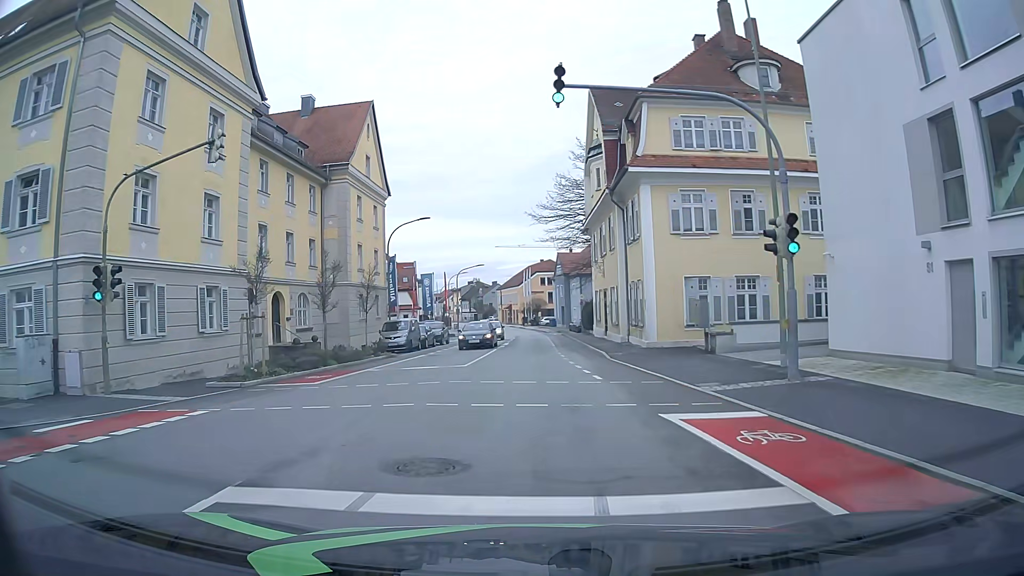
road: tertiary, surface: asphalt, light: Day
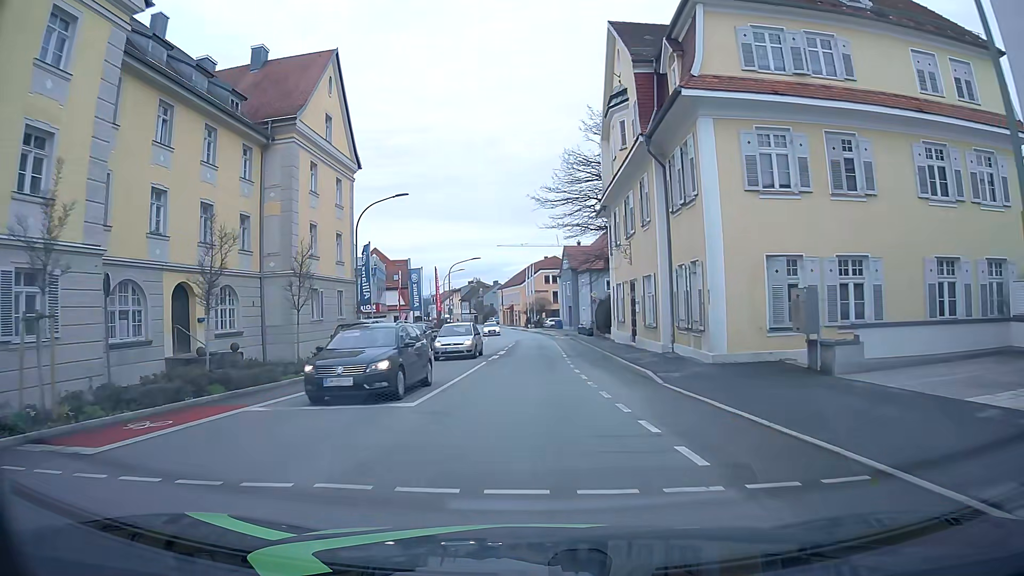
(0.0, +9.7) m; 0°
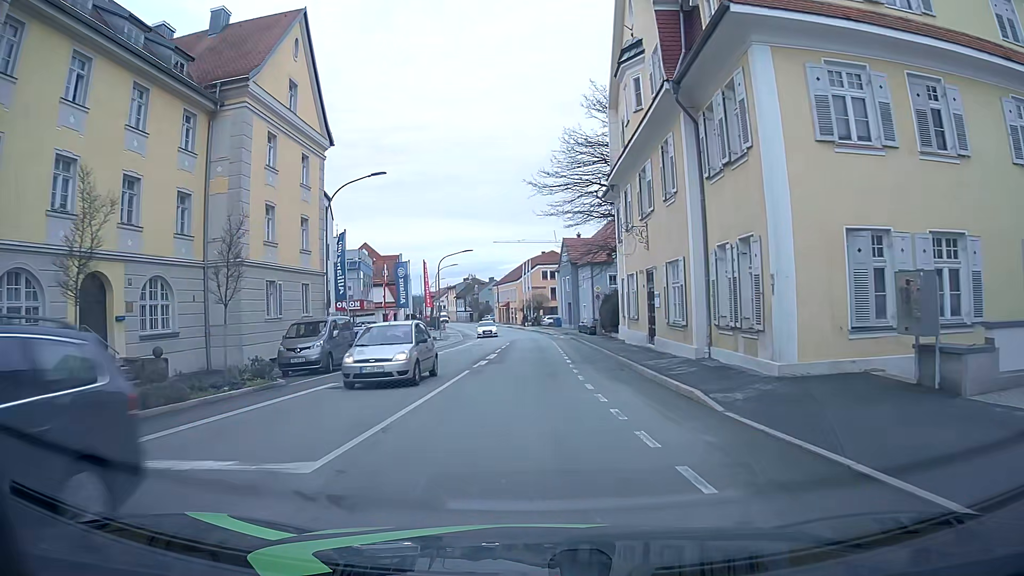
(0.0, +5.2) m; +1°
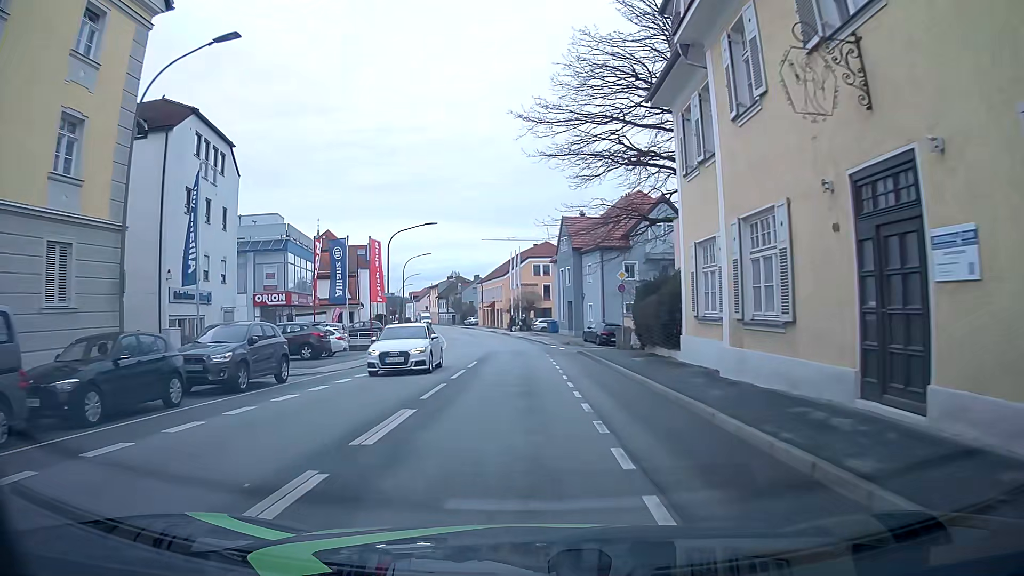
(0.0, +17.5) m; 0°
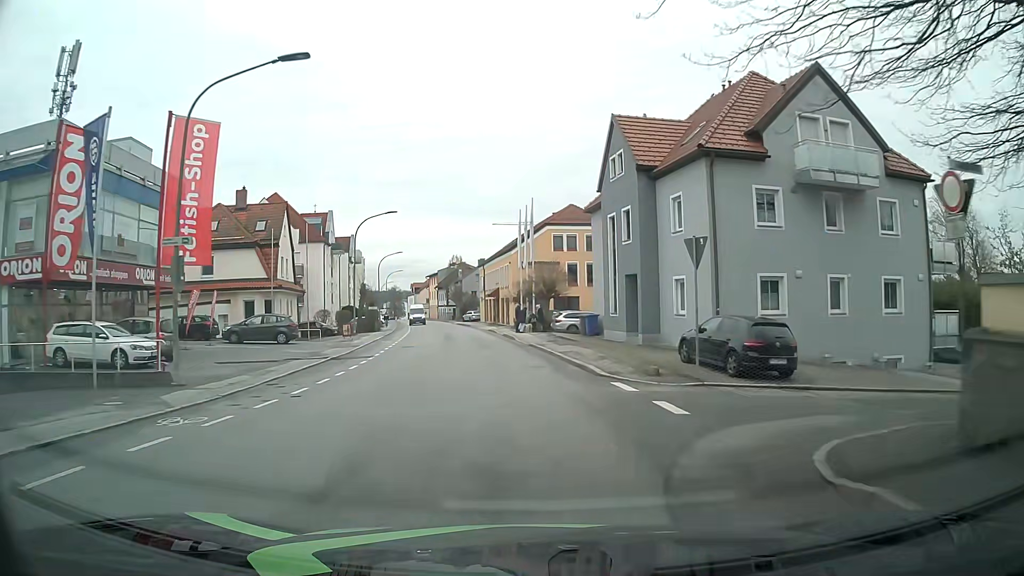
(-0.1, +26.9) m; -1°
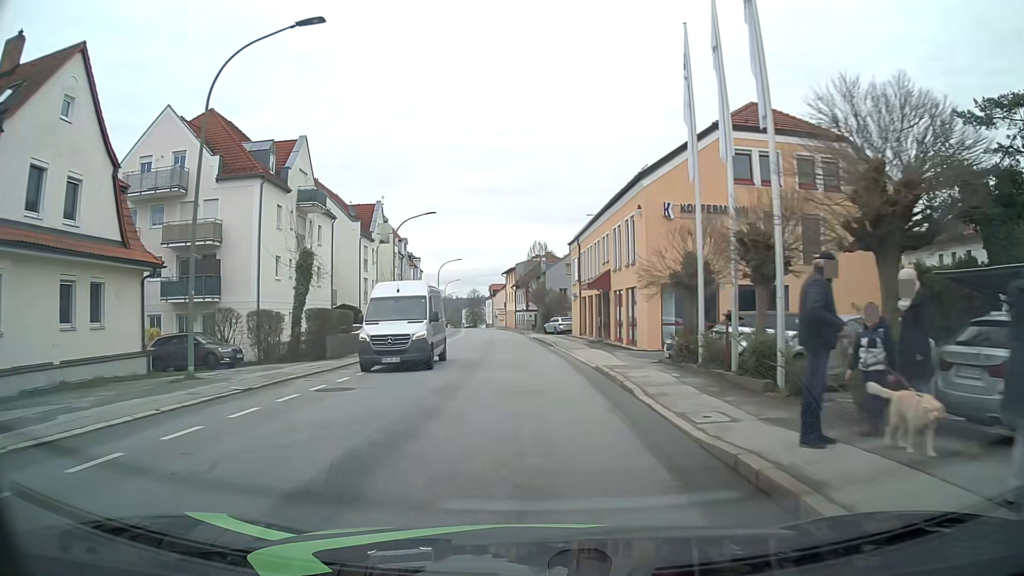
(-2.5, +34.2) m; -8°
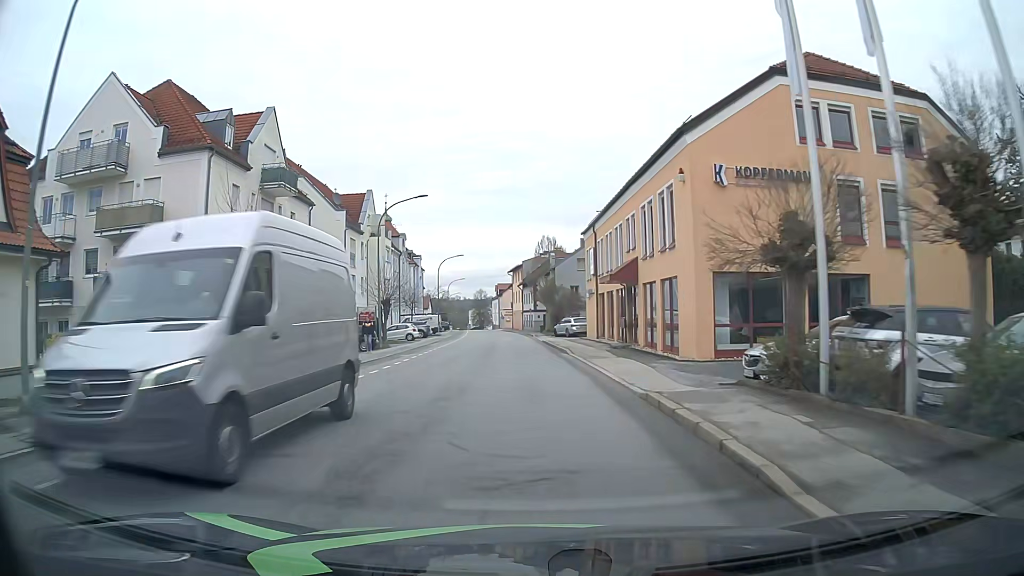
(0.0, +6.8) m; 0°
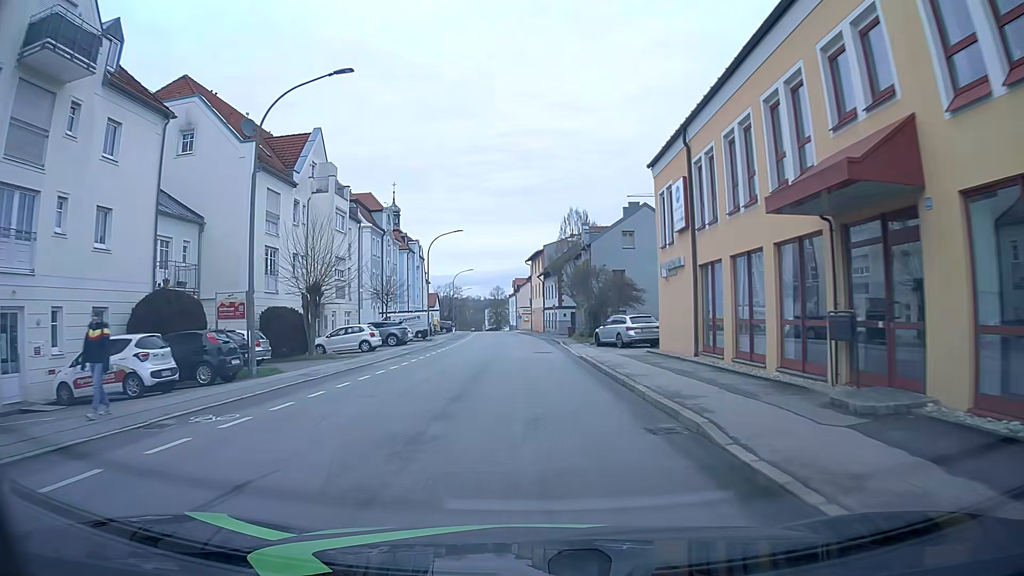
(-0.4, +20.4) m; -2°
(0, +10) (0, +20) (0, +30) (0, +40) (-1, +50) (-1, +60) (-2, +70) (-3, +80) (-3, +90) (-4, +100) m
